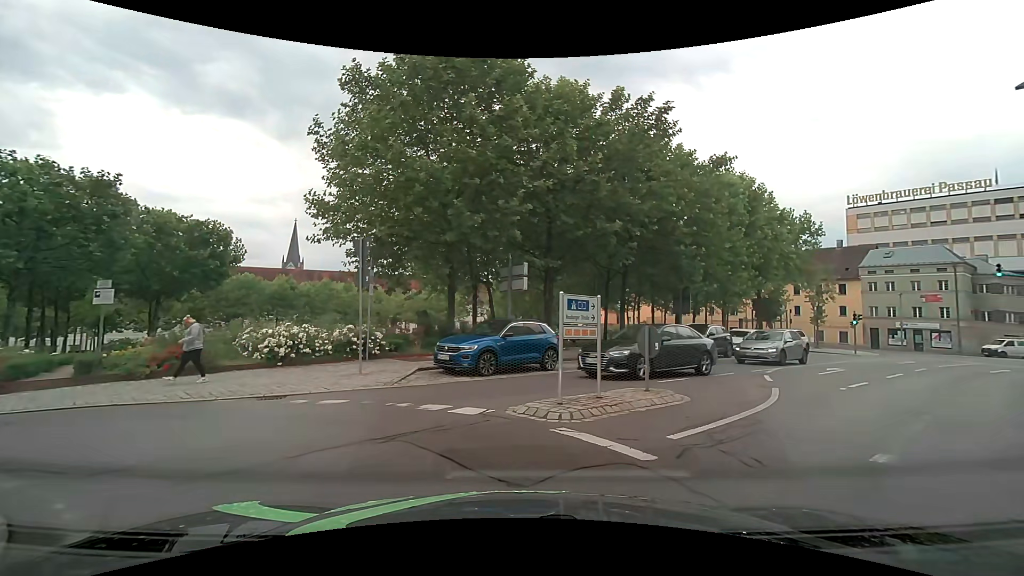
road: residential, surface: asphalt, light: Day
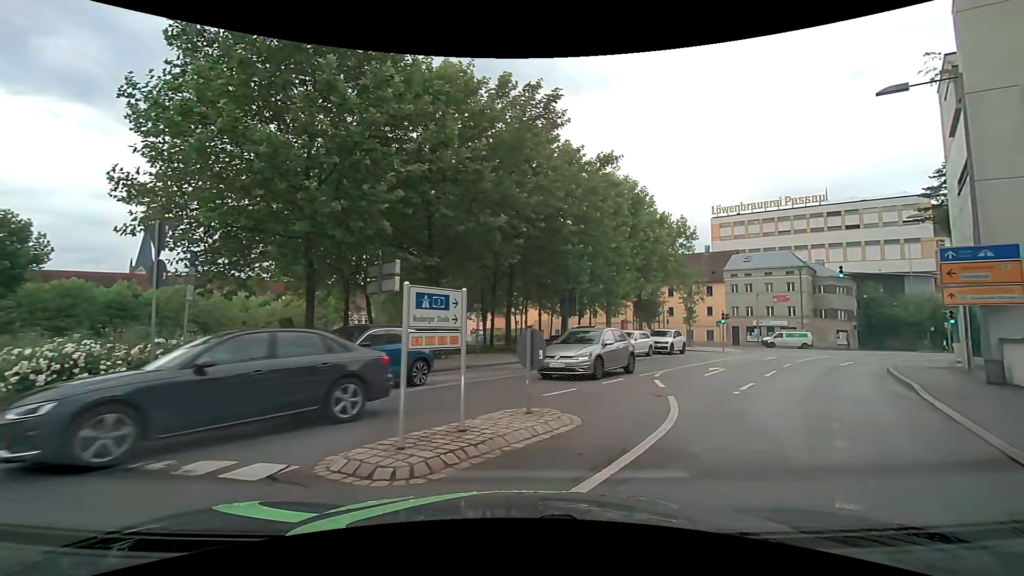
(+0.3, +2.4) m; +13°
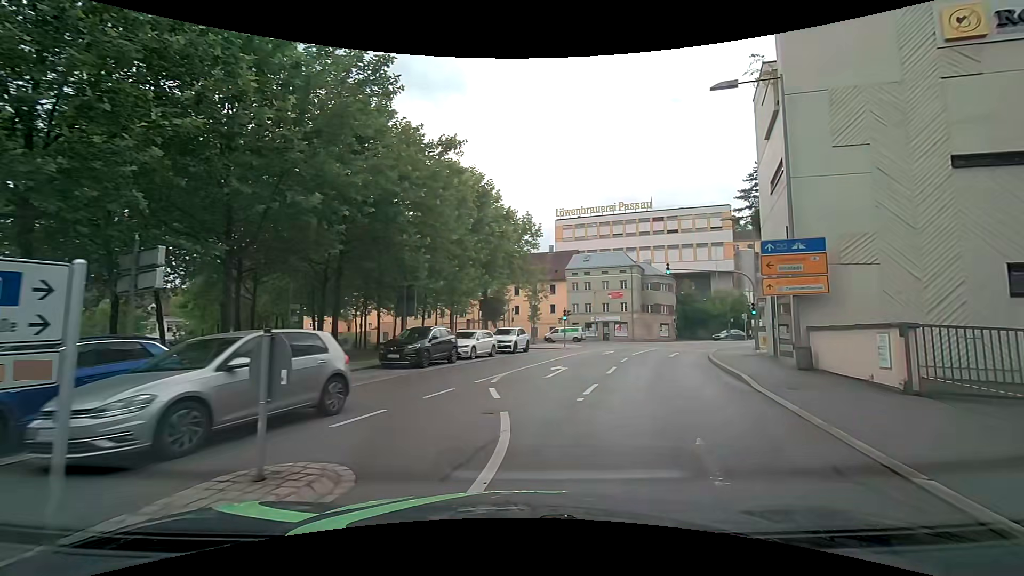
(+0.4, +2.7) m; +17°
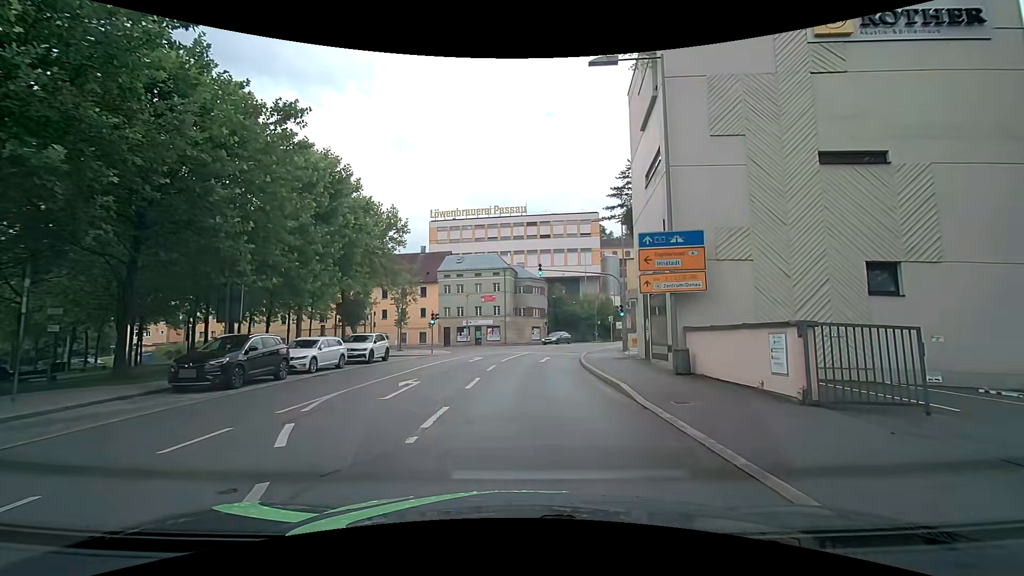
(+0.4, +3.1) m; +13°
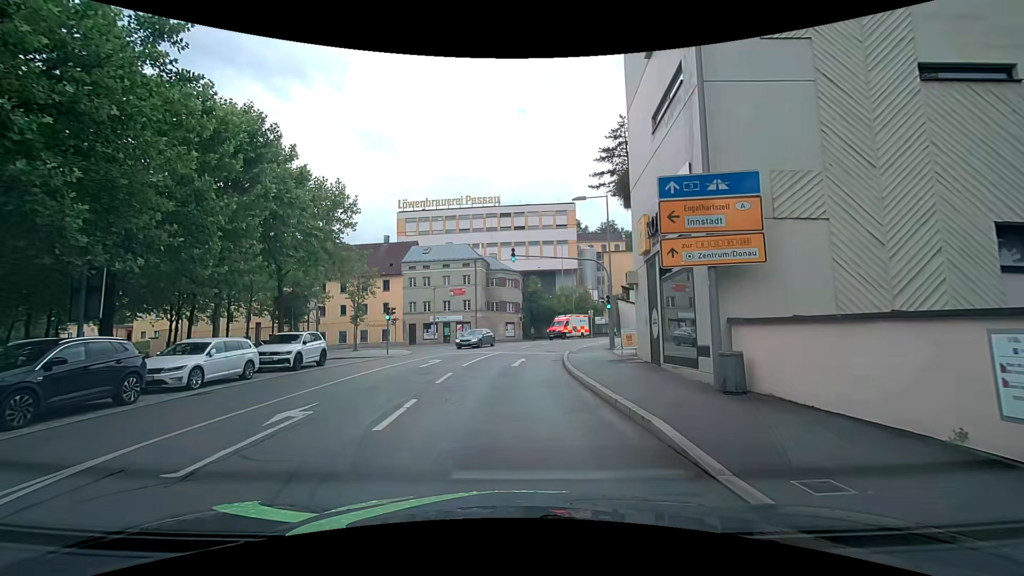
(+0.3, +5.4) m; +3°
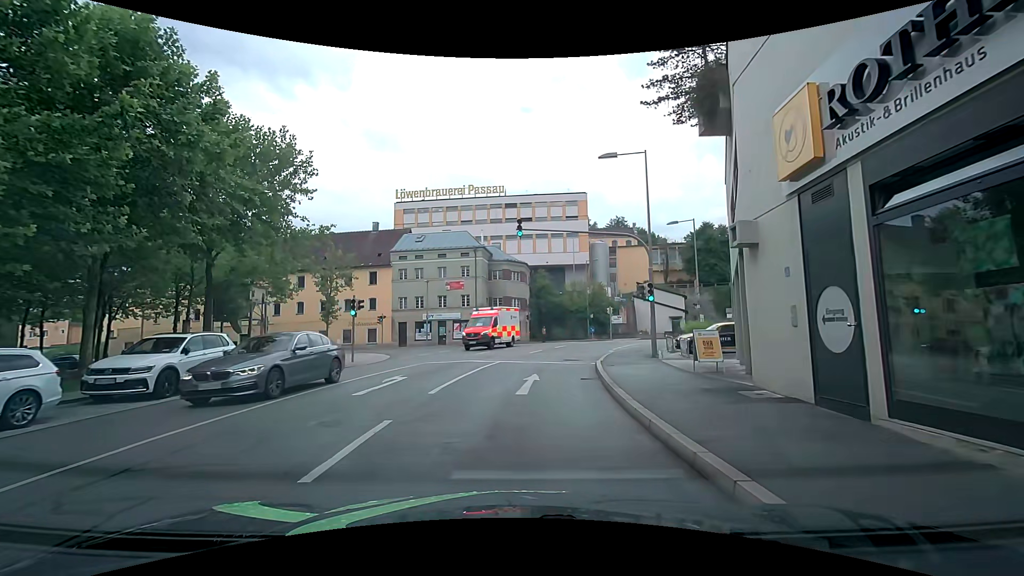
(0.0, +8.4) m; 0°
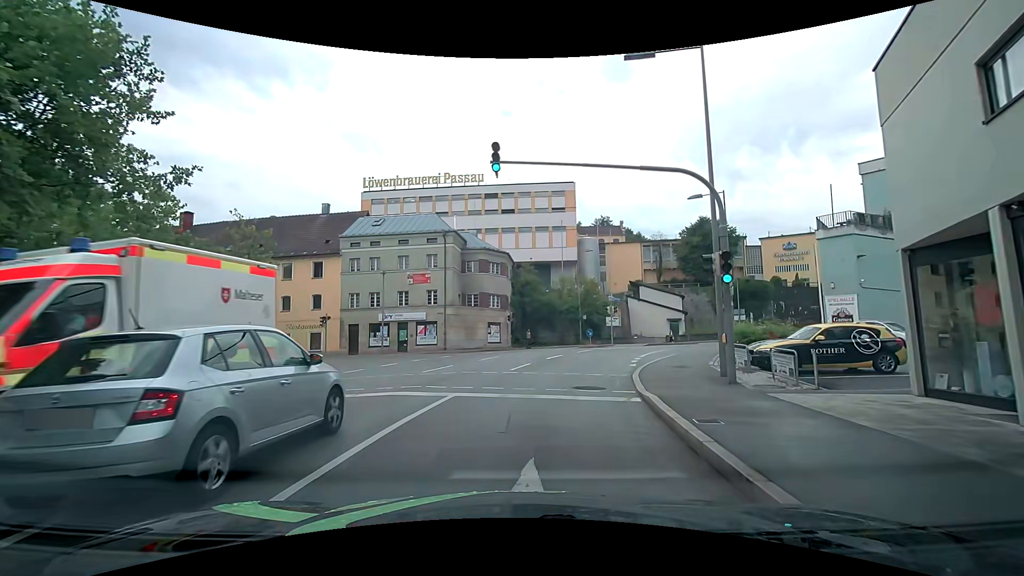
(+0.1, +10.0) m; +1°
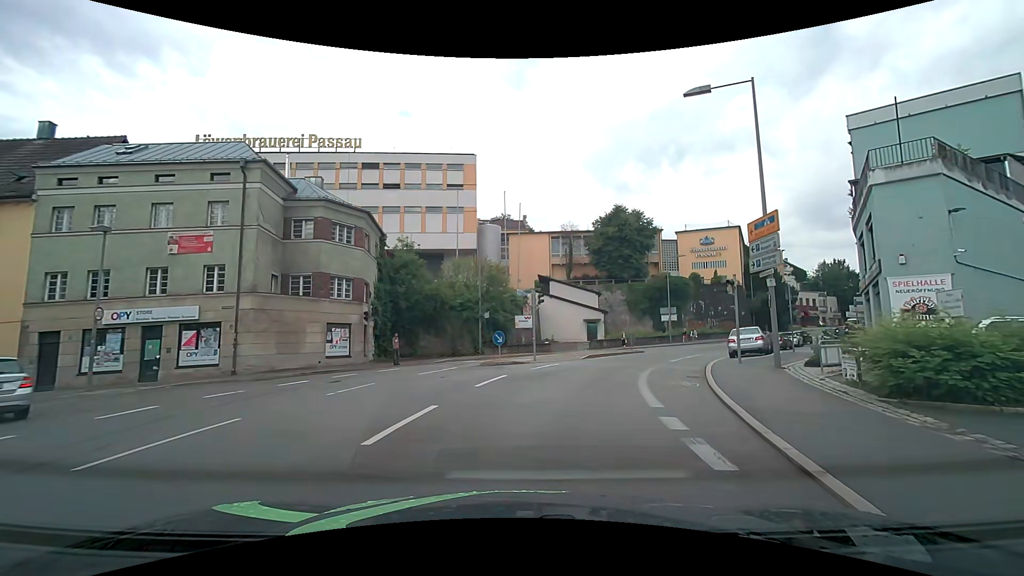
(+1.8, +17.1) m; +13°
(+1, +10) (+3, +20) (+7, +29) (+12, +38) (+17, +46) (+23, +54) (+29, +62) (+36, +70) (+42, +77) (+49, +85) m
